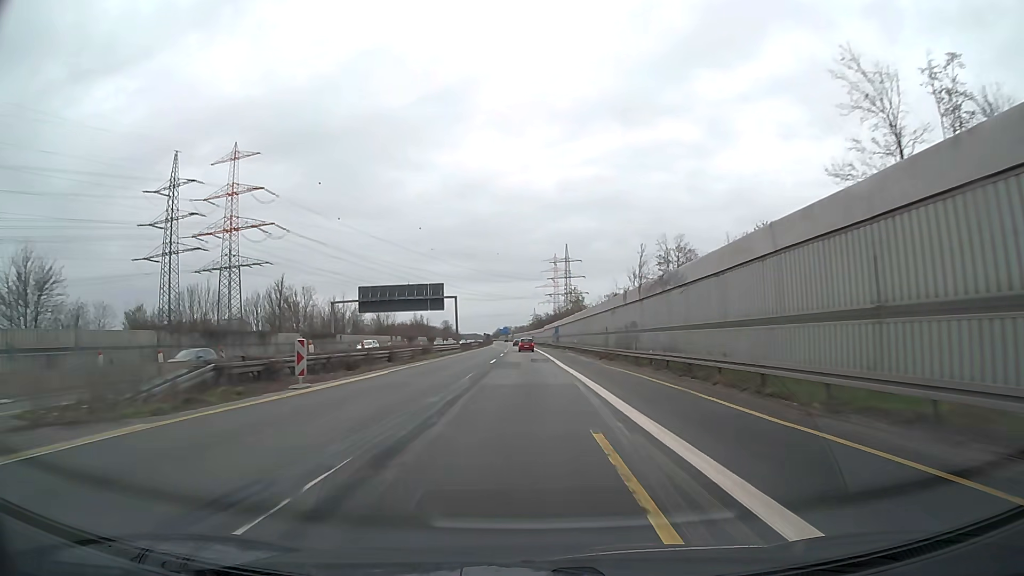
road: motorway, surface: asphalt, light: Day
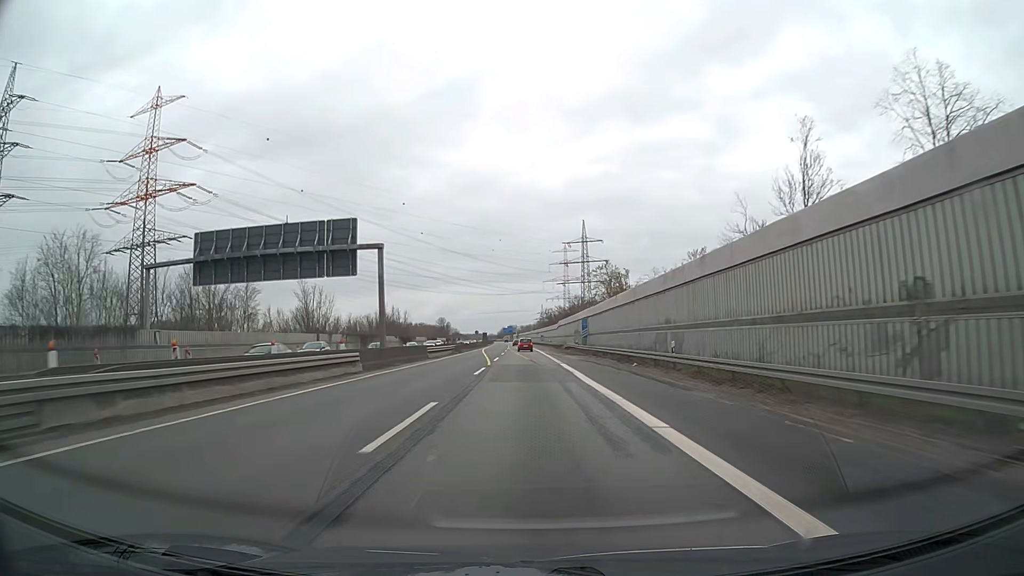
(-0.4, +49.3) m; 0°
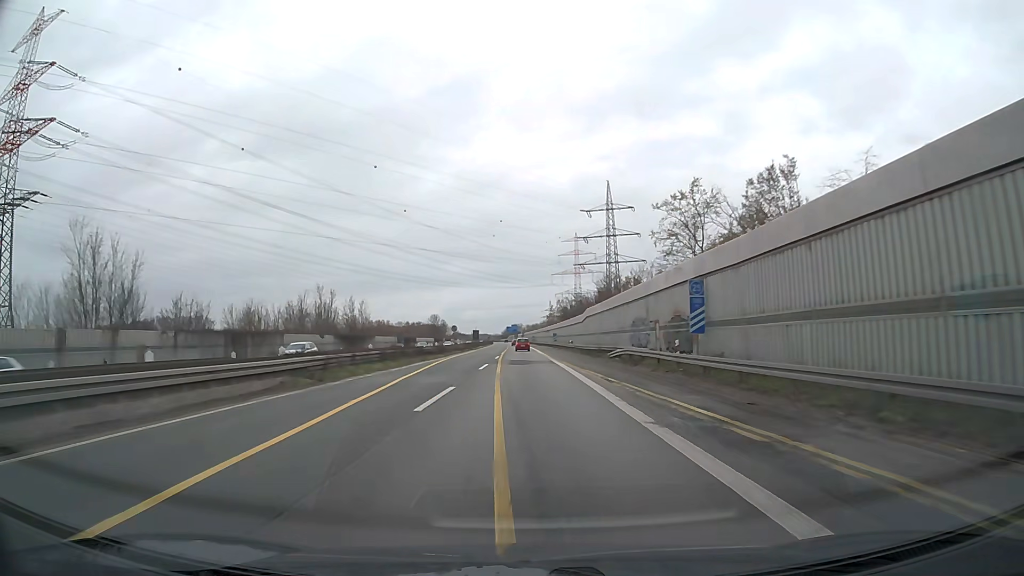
(-0.4, +49.3) m; -1°
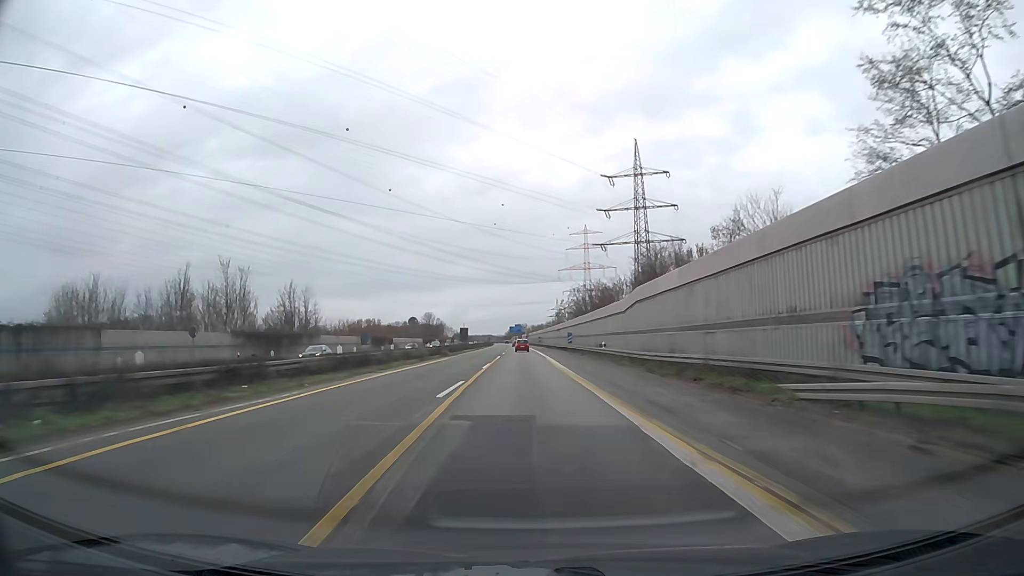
(-0.2, +32.9) m; -1°
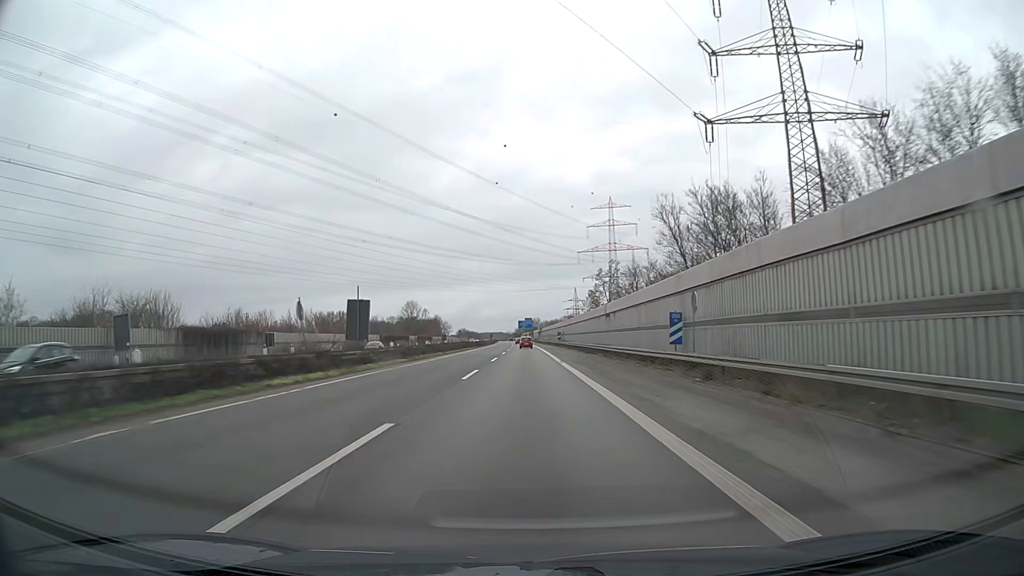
(-0.4, +65.7) m; -1°
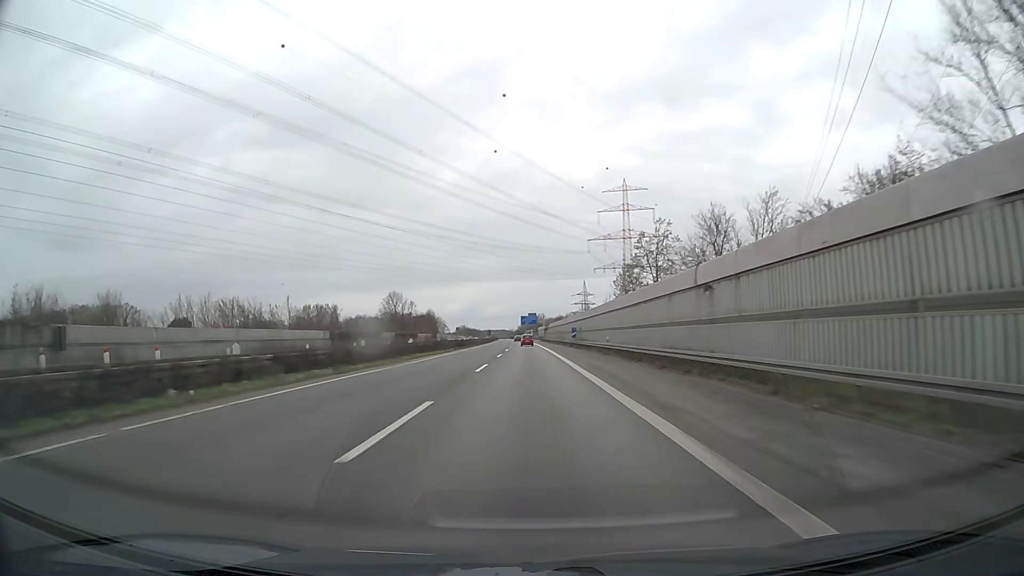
(-0.1, +32.9) m; 0°
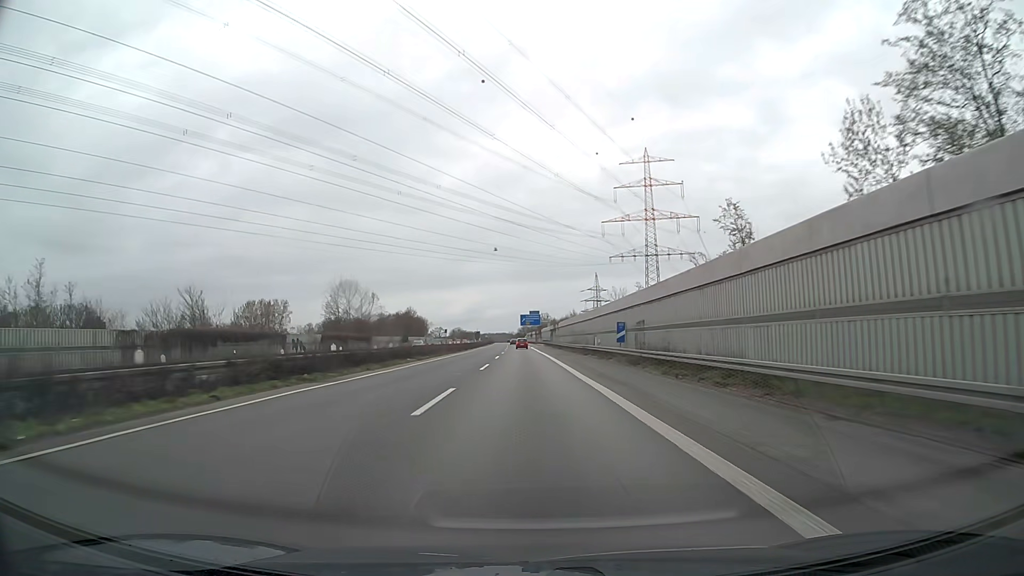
(0.0, +49.3) m; 0°
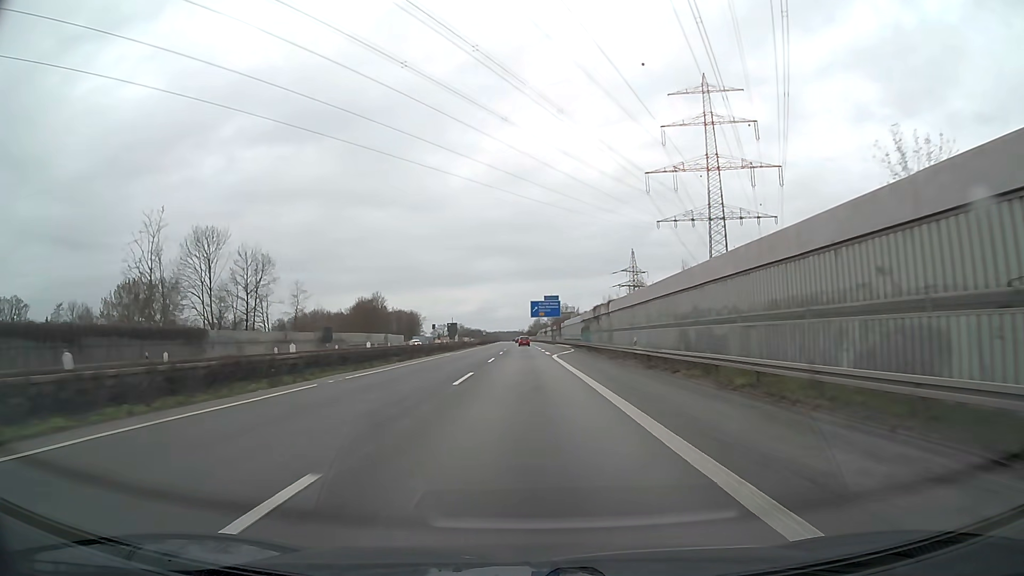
(-0.4, +65.7) m; -1°
(0, +10) (0, +20) (0, +30) (0, +40) (0, +50) (0, +60) (-1, +70) (-1, +80) (-1, +90) (-1, +100) m
